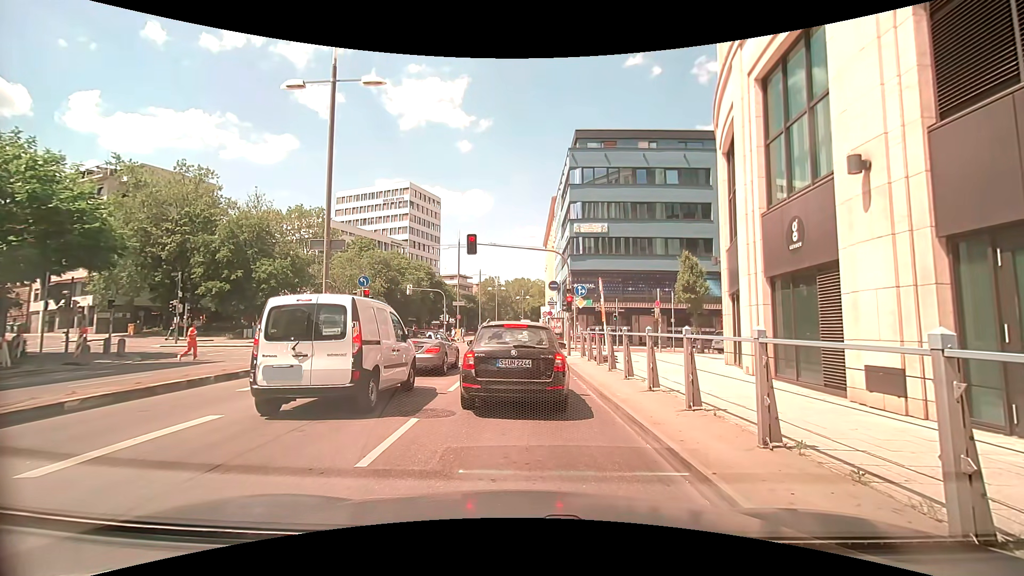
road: primary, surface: asphalt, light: Day
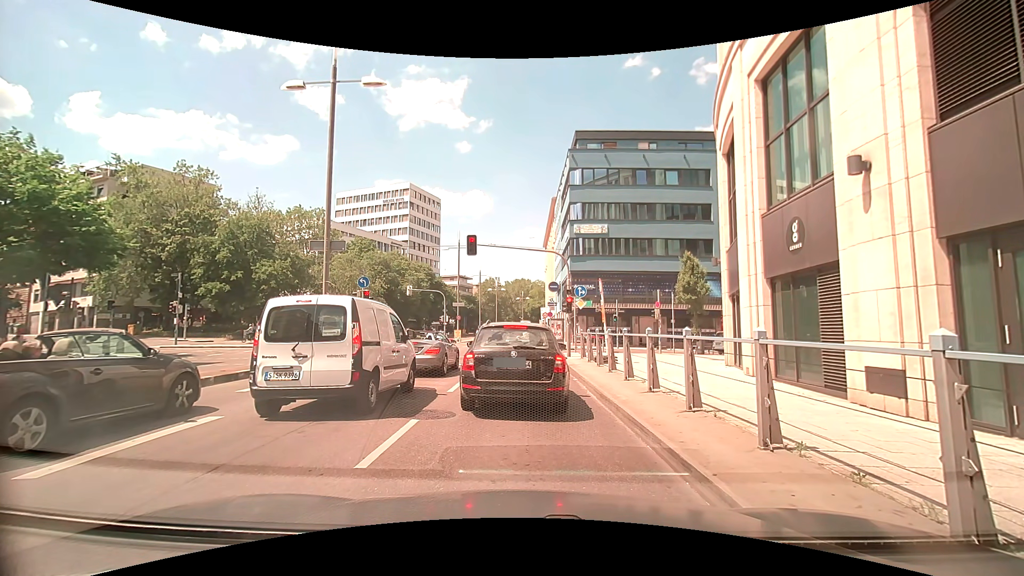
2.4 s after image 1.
(0.0, +0.1) m; 0°
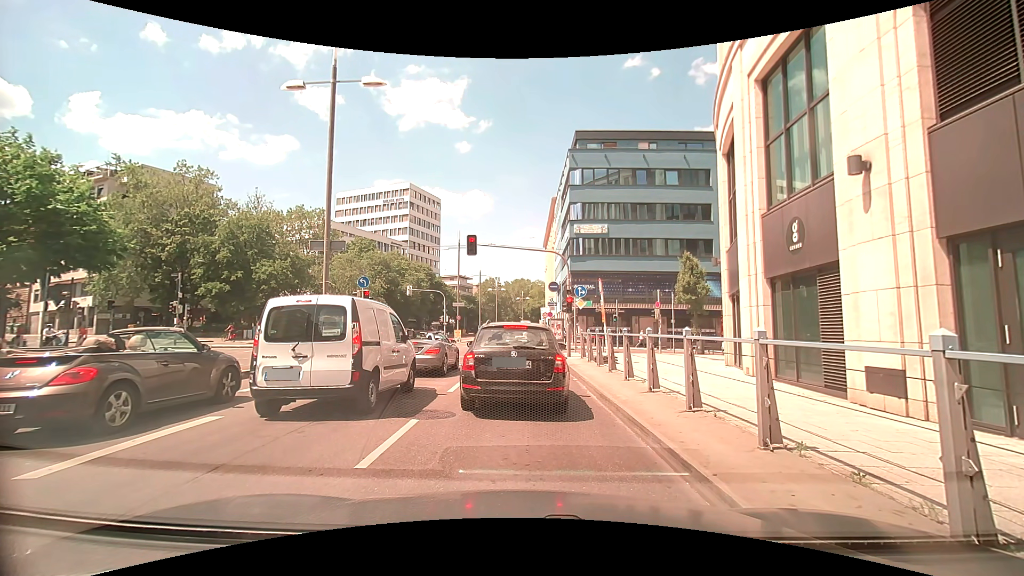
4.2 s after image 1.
(0.0, 0.0) m; 0°
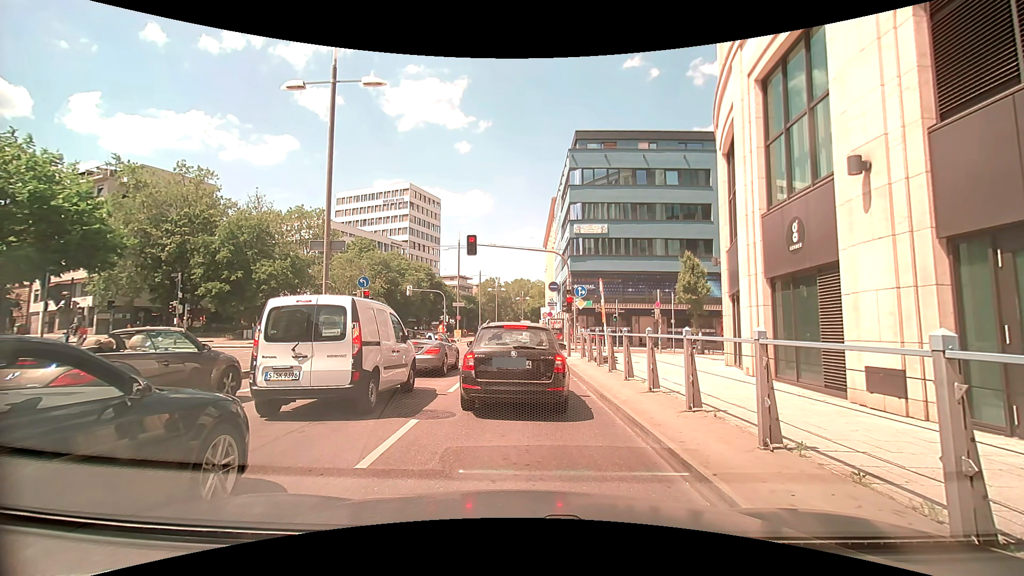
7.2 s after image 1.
(0.0, 0.0) m; 0°
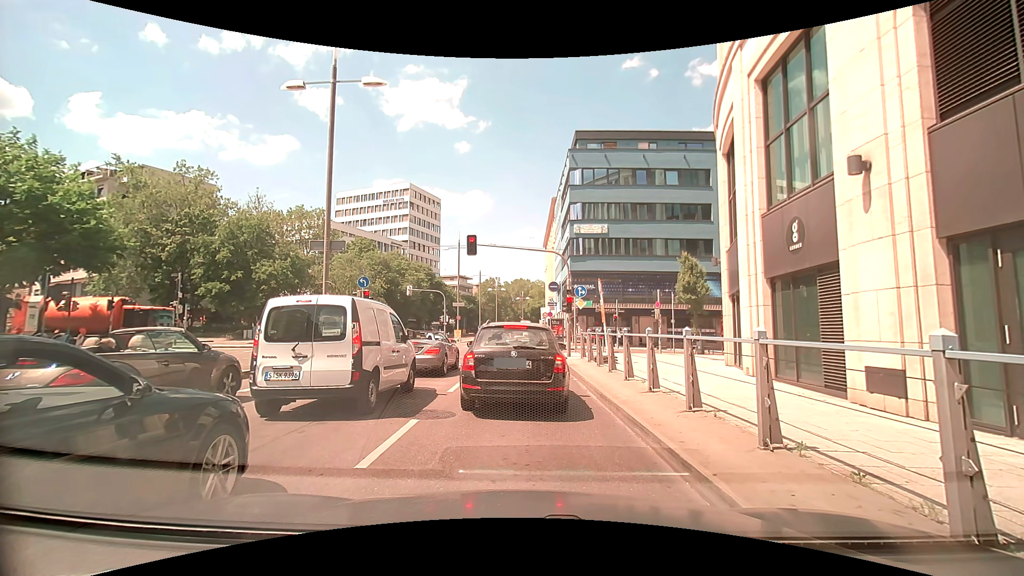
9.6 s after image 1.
(0.0, 0.0) m; 0°
